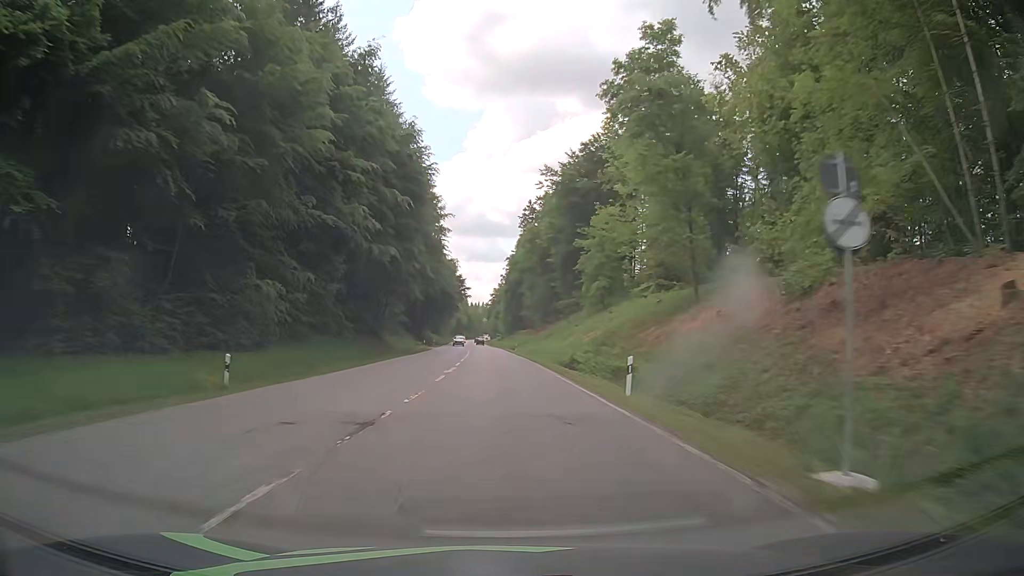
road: secondary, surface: asphalt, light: Day
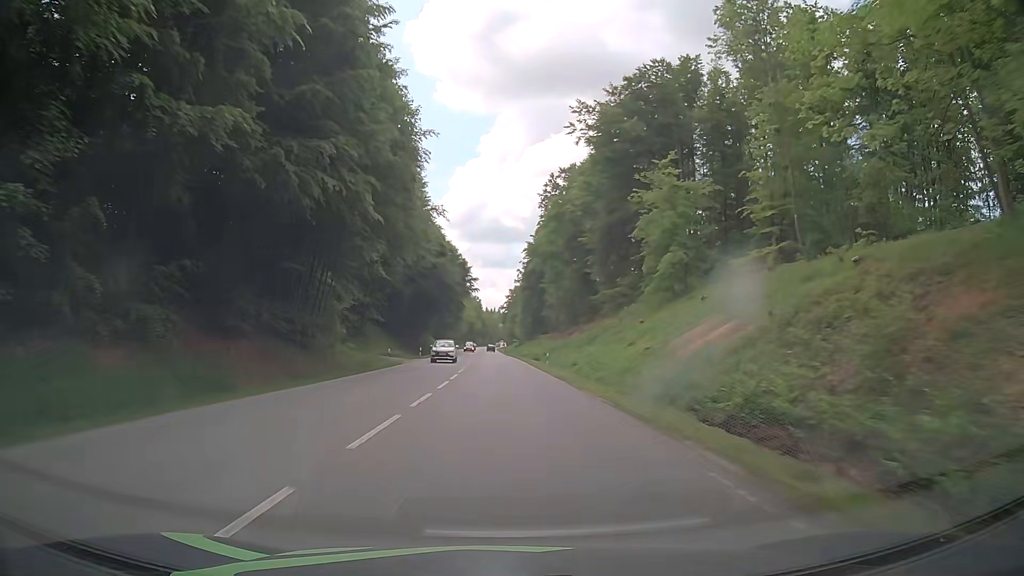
(-0.5, +31.0) m; -1°
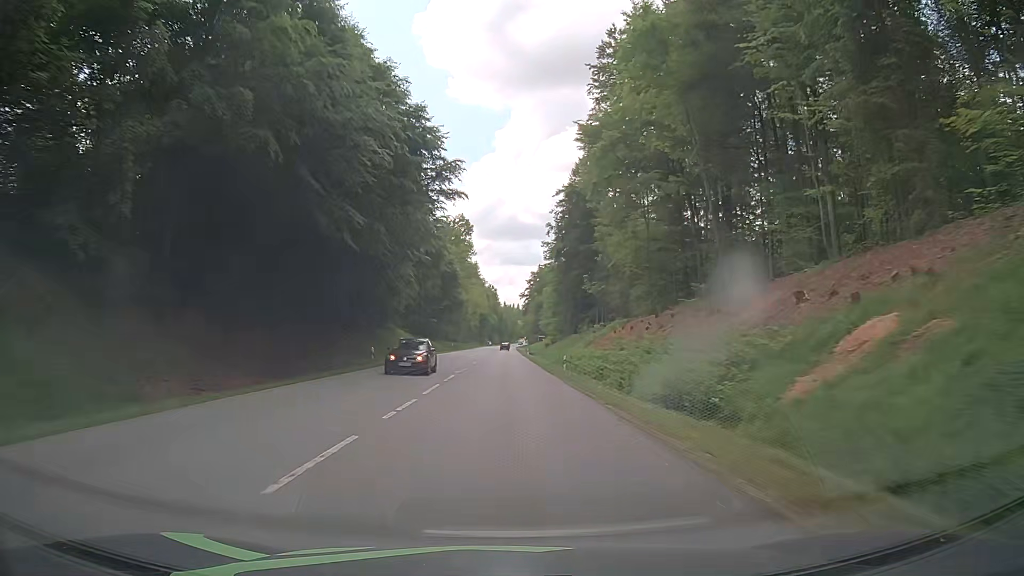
(-1.1, +62.7) m; -2°
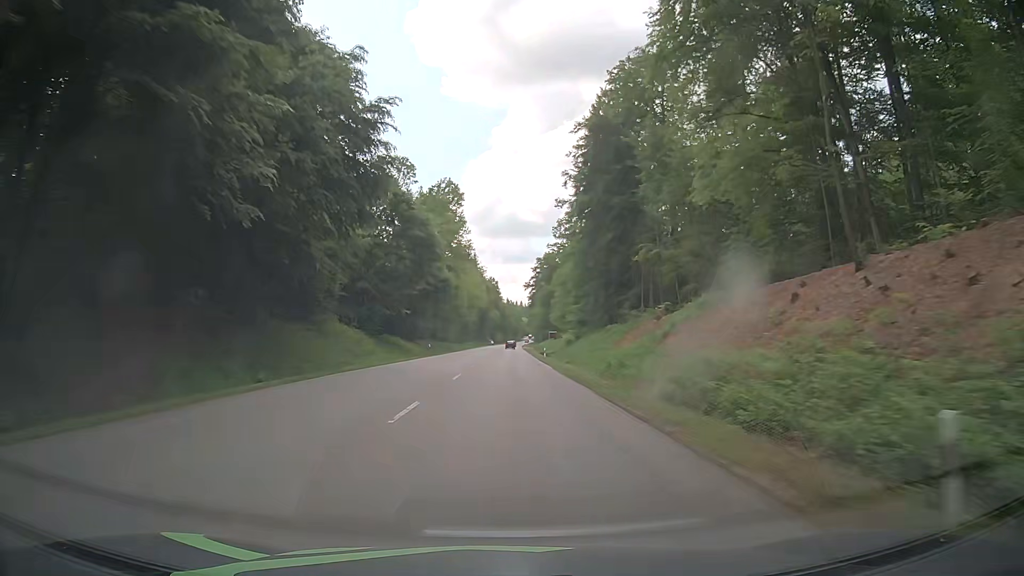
(-0.2, +31.9) m; 0°
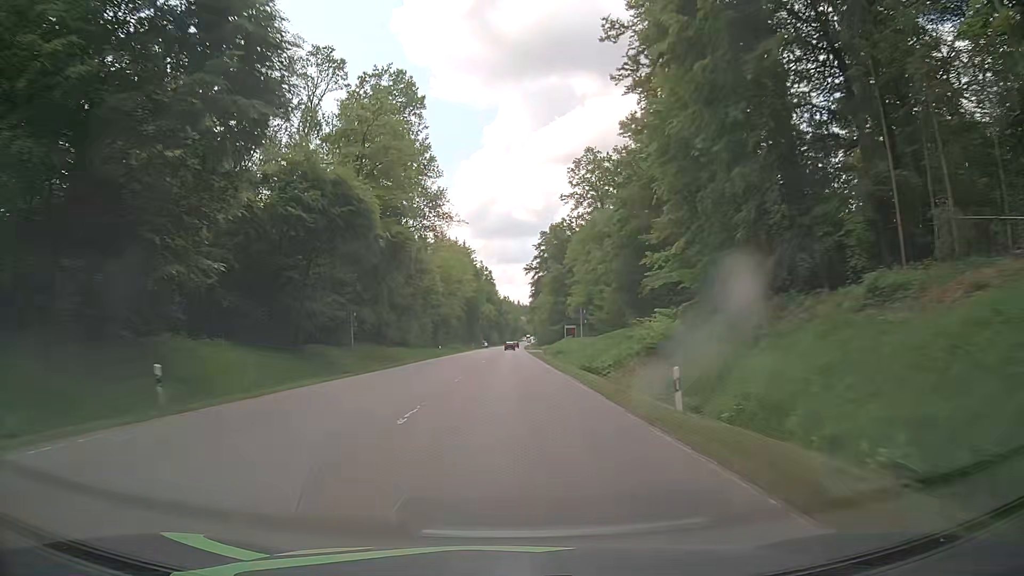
(-0.2, +48.2) m; 0°
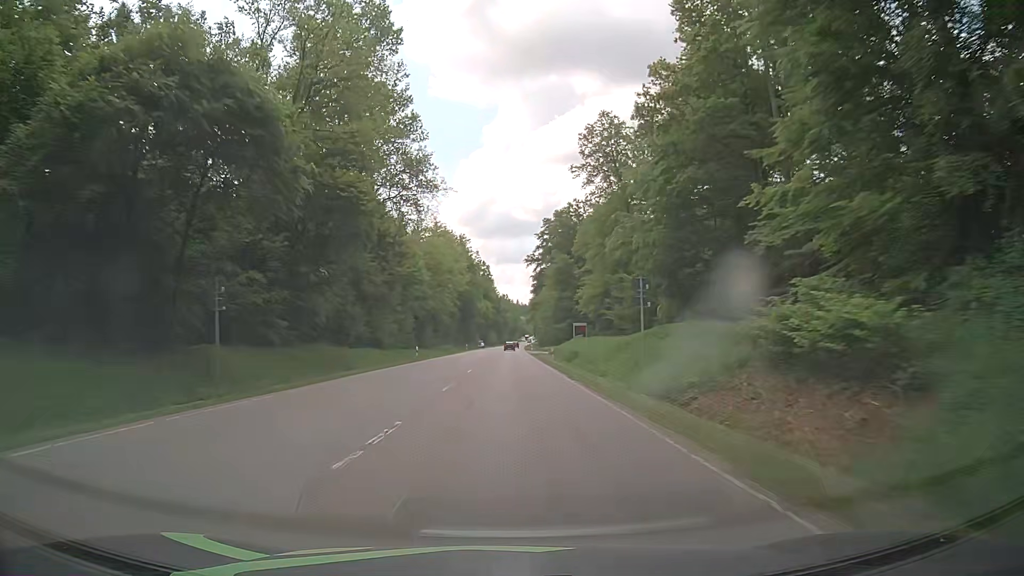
(-0.2, +16.1) m; -1°
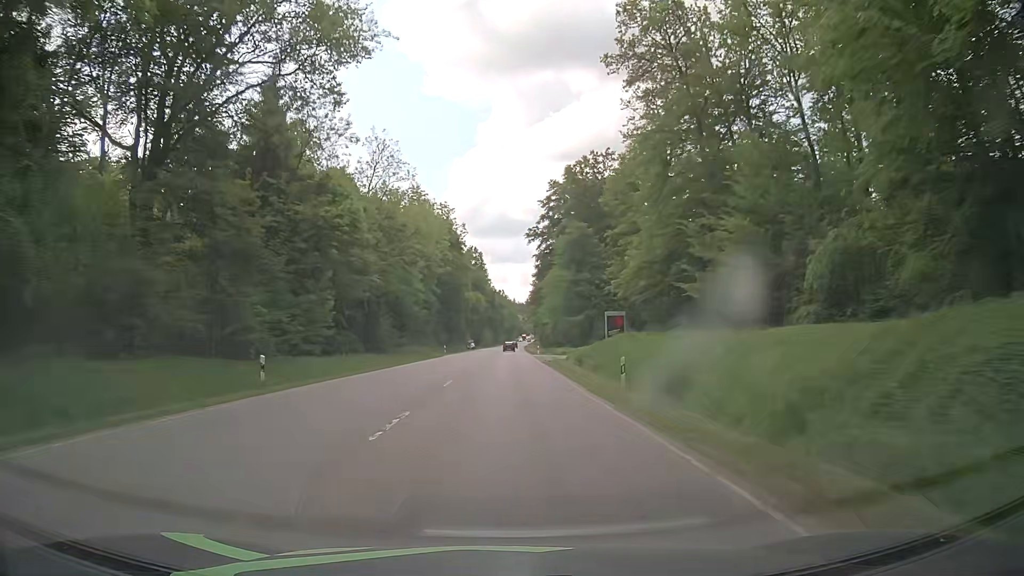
(+0.1, +32.2) m; +1°
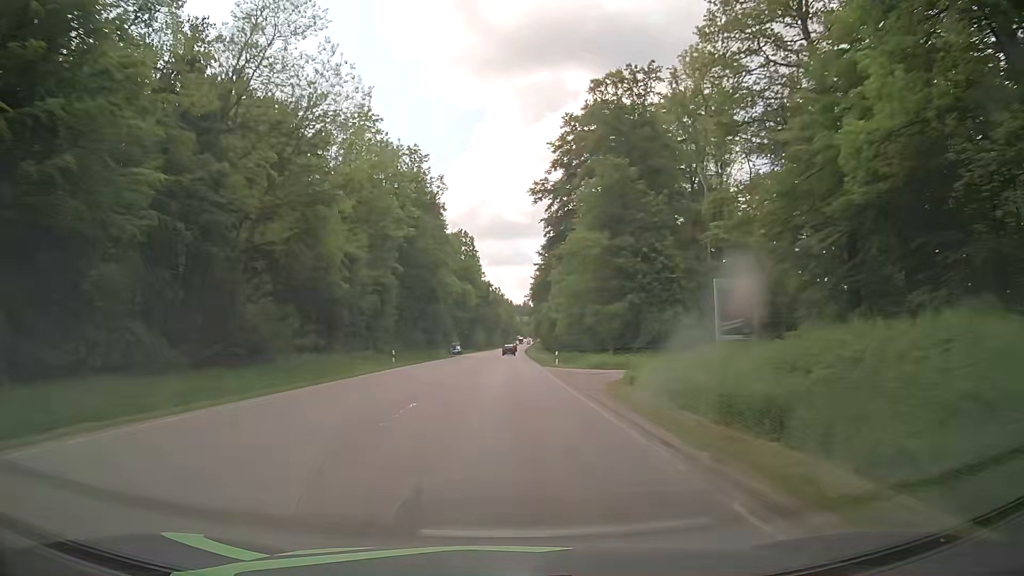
(-0.2, +32.3) m; 0°
(0, +10) (0, +20) (0, +30) (0, +40) (0, +50) (0, +60) (0, +70) (0, +80) (0, +90) (+1, +100) m
